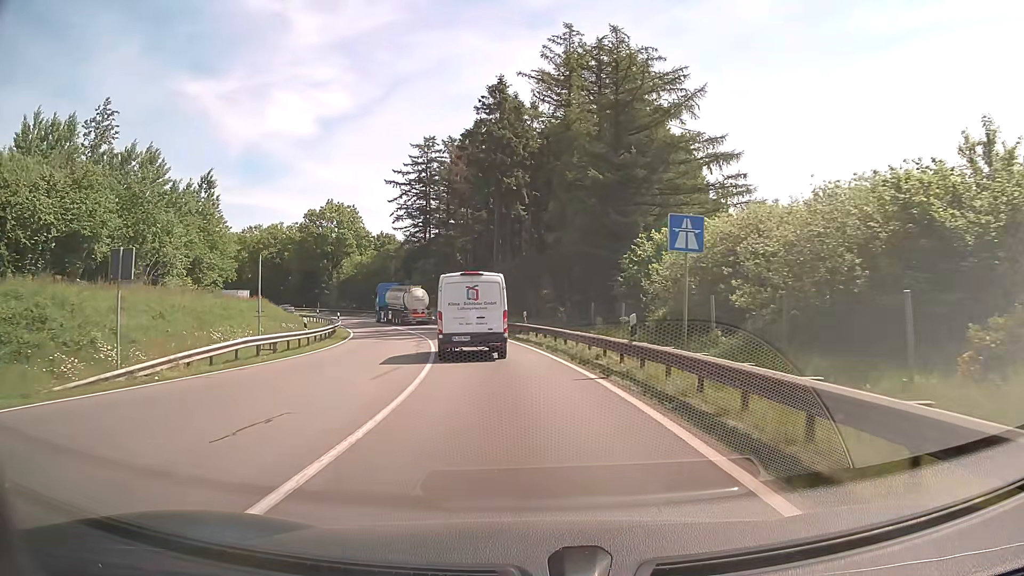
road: motorway_link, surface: asphalt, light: Day
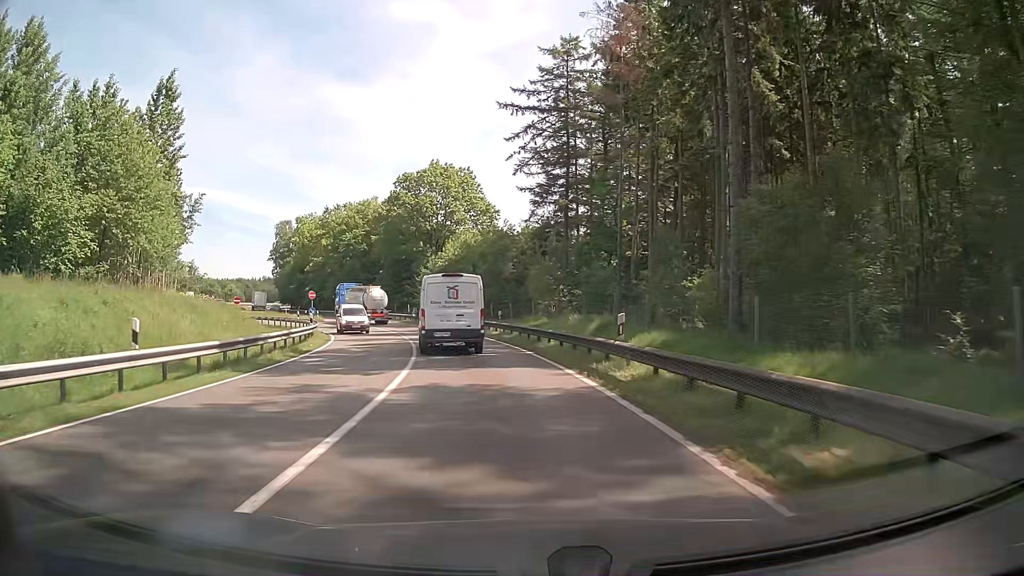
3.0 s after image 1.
(-4.2, +39.6) m; -13°
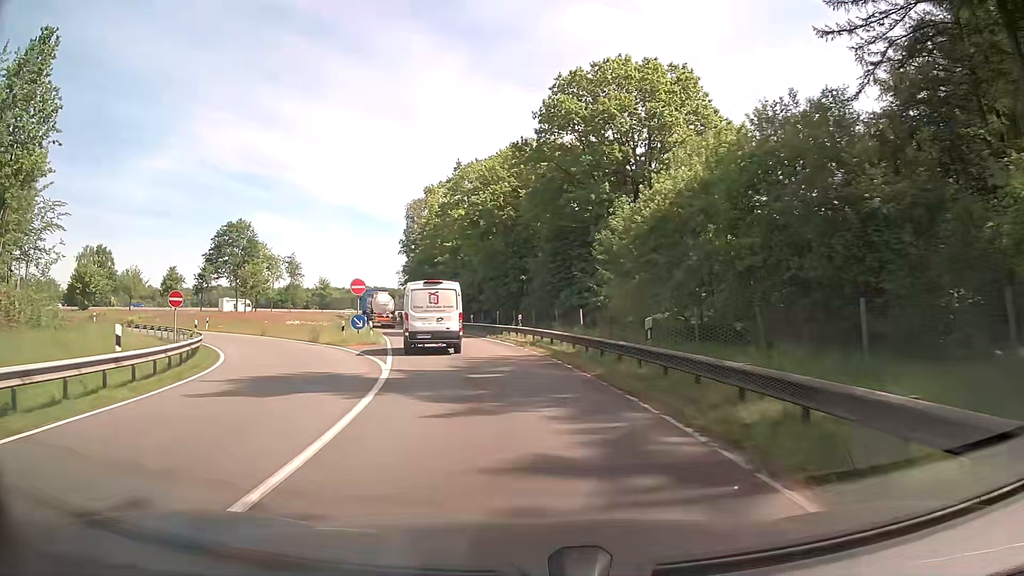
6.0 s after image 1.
(-5.6, +40.4) m; -16°
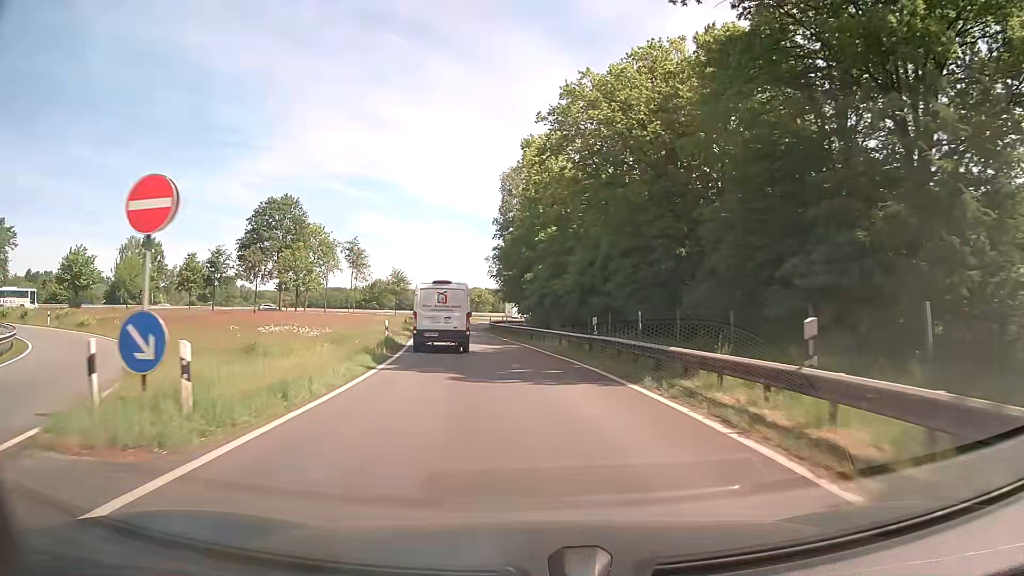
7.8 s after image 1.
(-2.4, +25.4) m; -10°
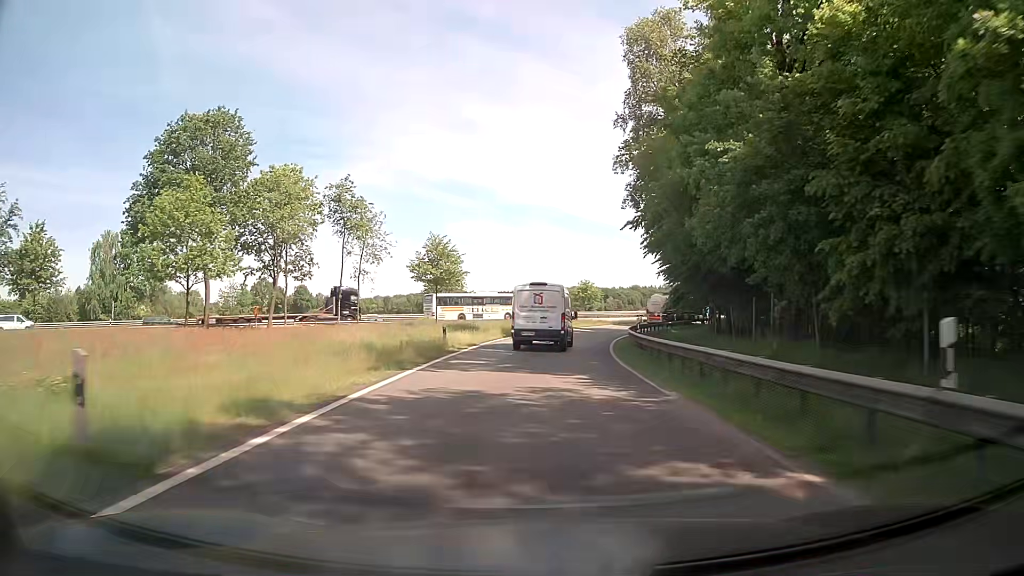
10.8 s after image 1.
(-4.0, +42.2) m; -8°
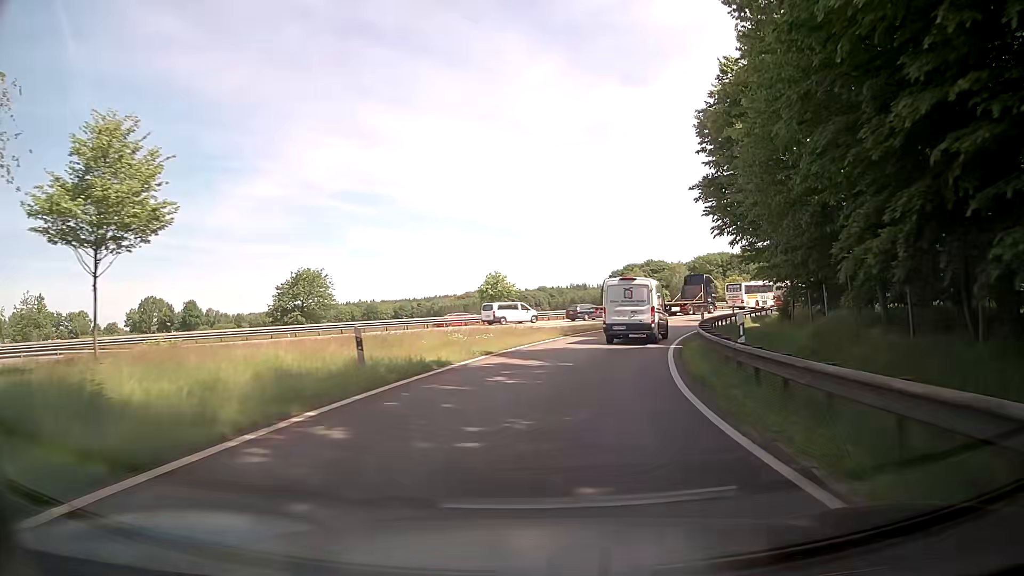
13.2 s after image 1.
(+1.6, +33.3) m; +8°
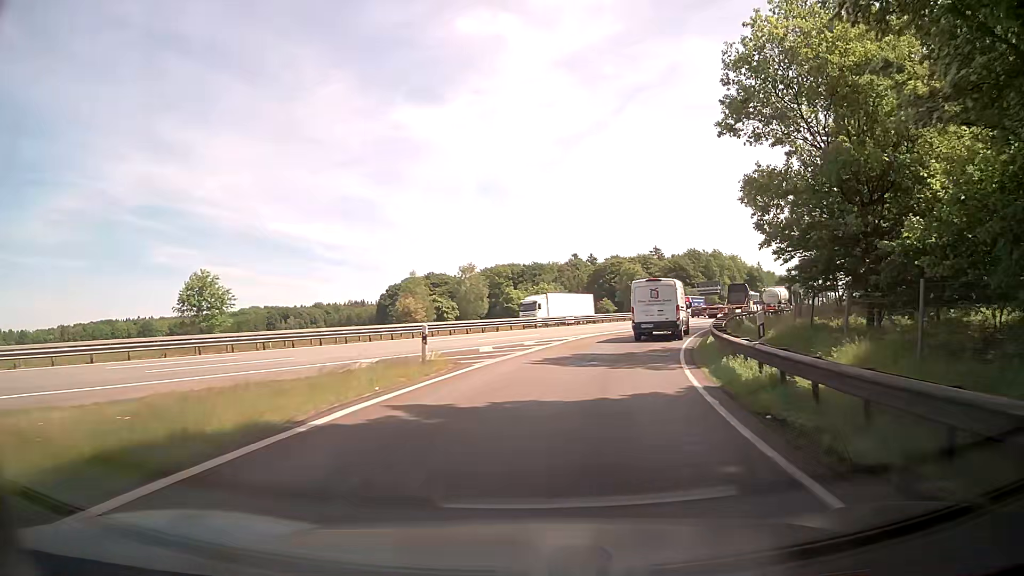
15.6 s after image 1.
(+5.1, +33.4) m; +18°
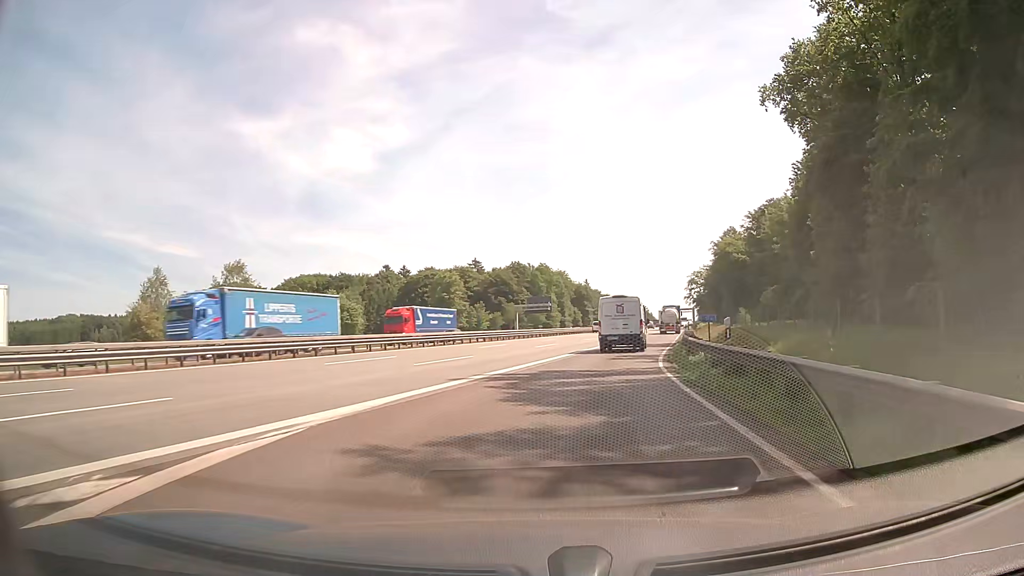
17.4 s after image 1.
(+3.6, +26.2) m; +16°
(0, +10) (+2, +20) (+3, +30) (+6, +40) (+8, +49) (+10, +59) (+12, +69) (+15, +78) (+17, +88) (+19, +98) m
